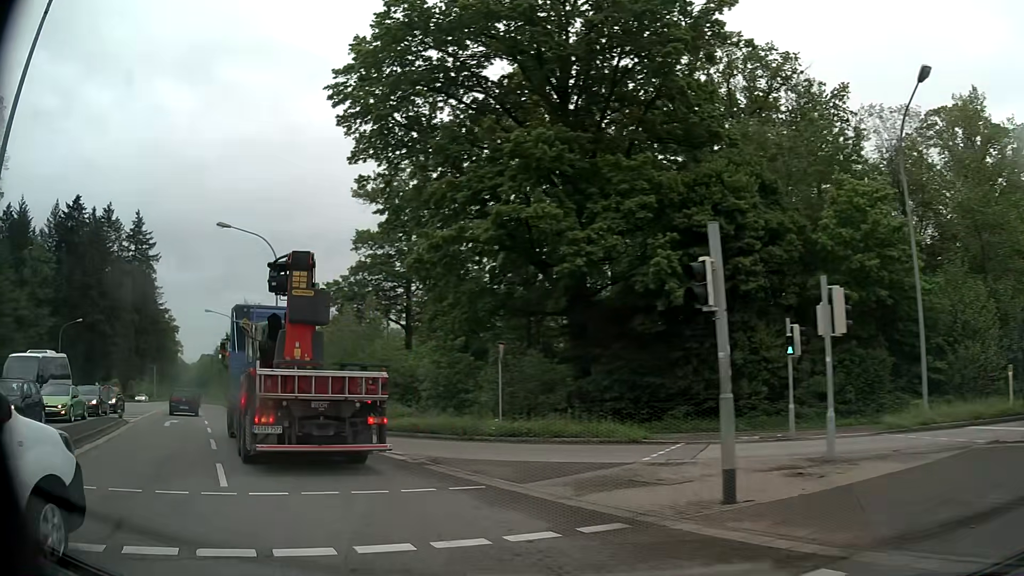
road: secondary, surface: asphalt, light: Day
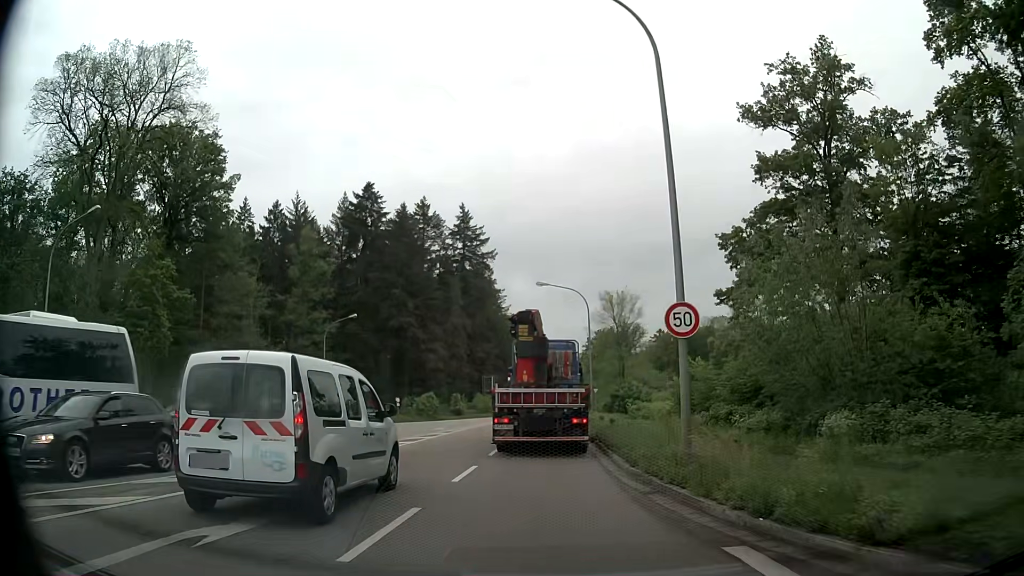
(-8.9, +21.2) m; -31°
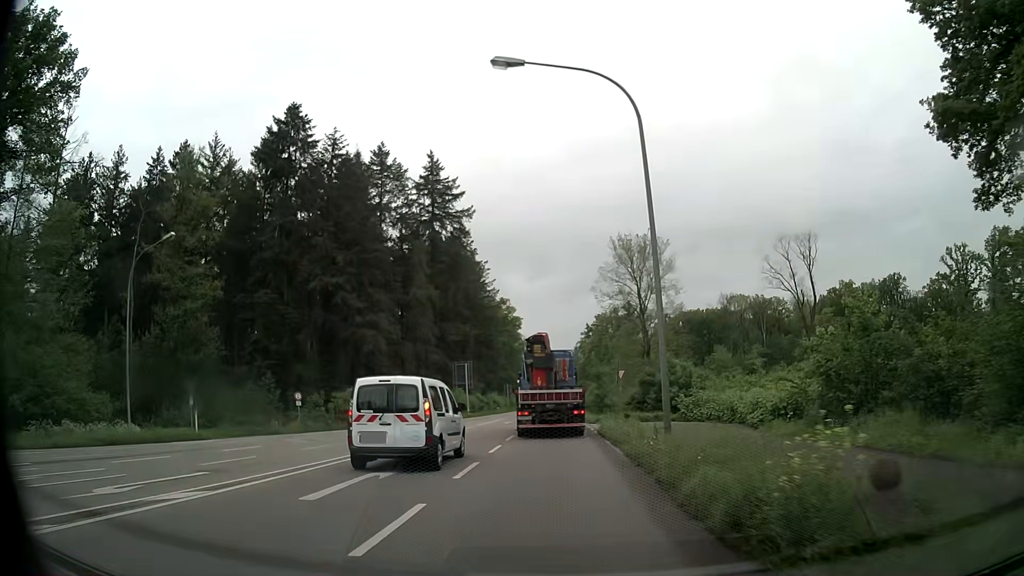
(-0.1, +30.1) m; 0°
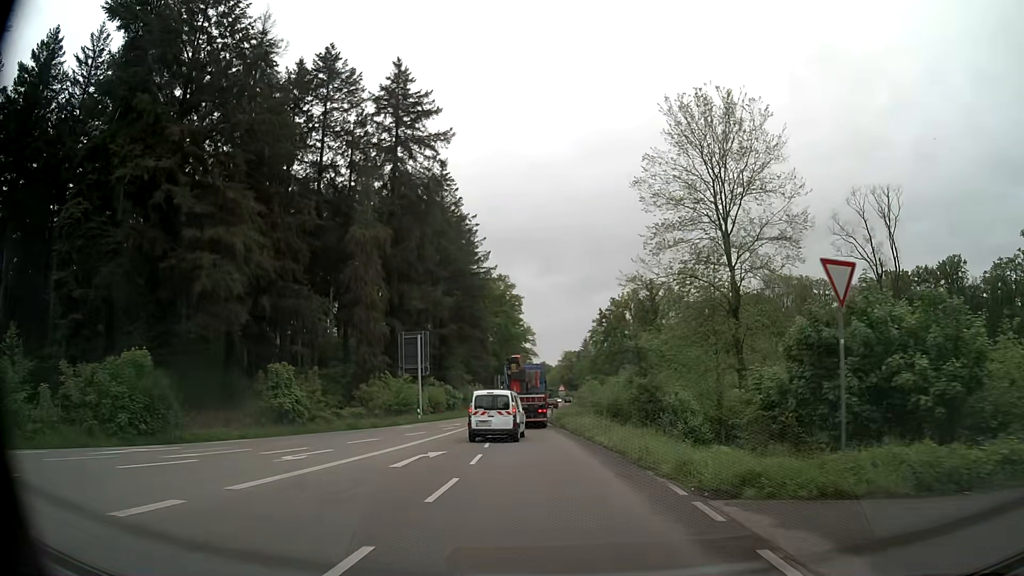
(+0.1, +32.8) m; -1°
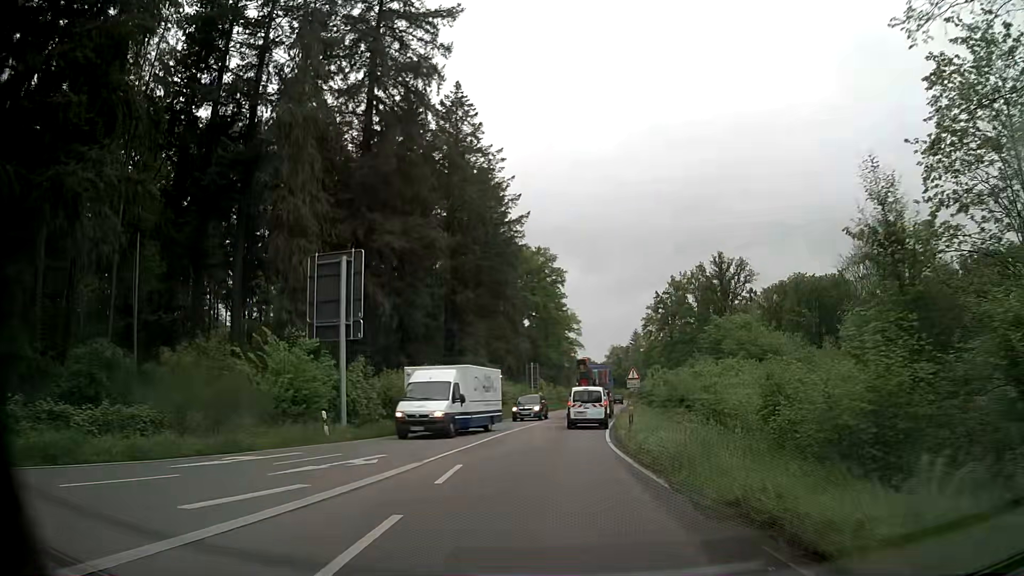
(-0.9, +28.6) m; -4°
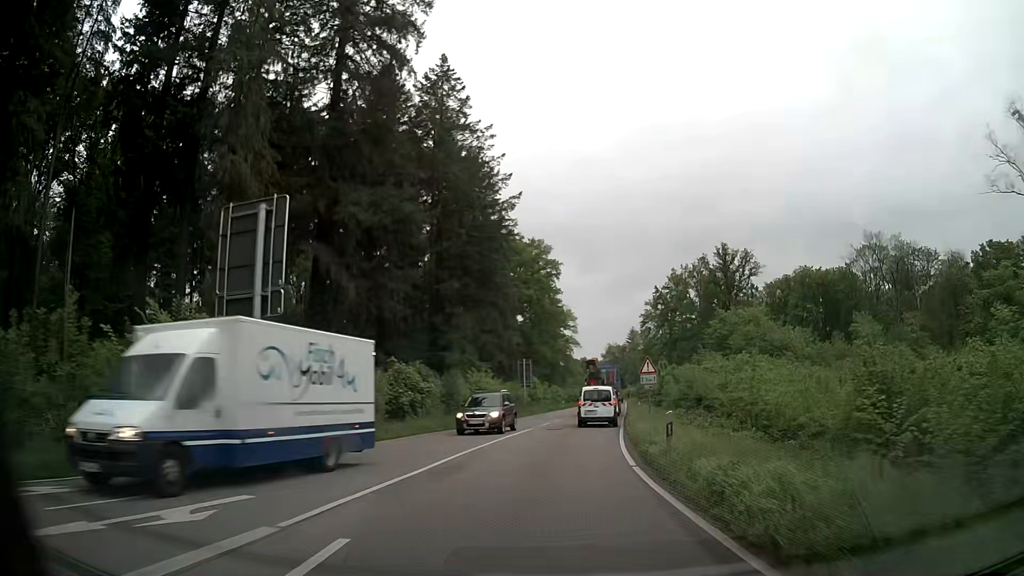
(0.0, +7.3) m; 0°
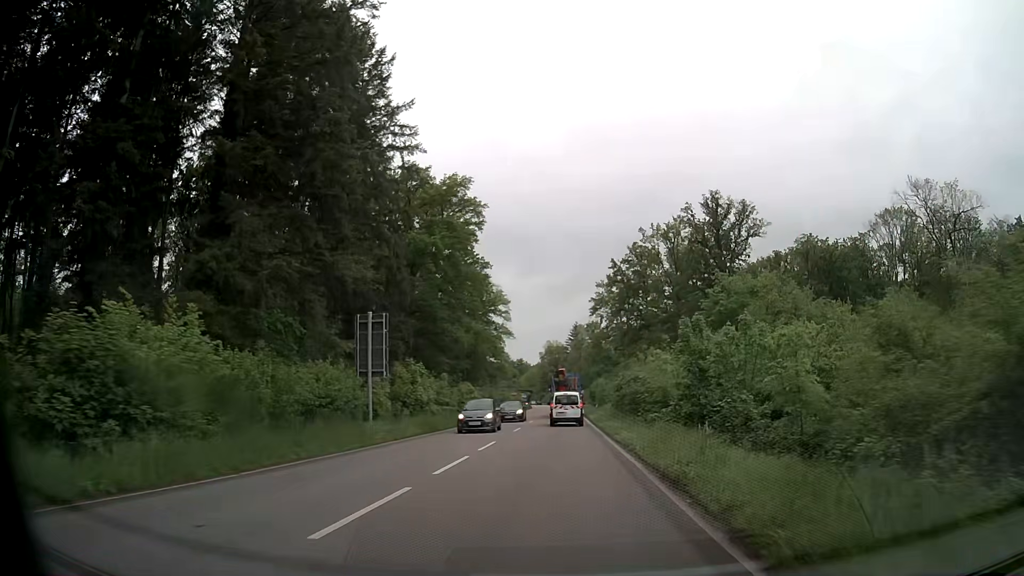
(+2.4, +37.1) m; +6°
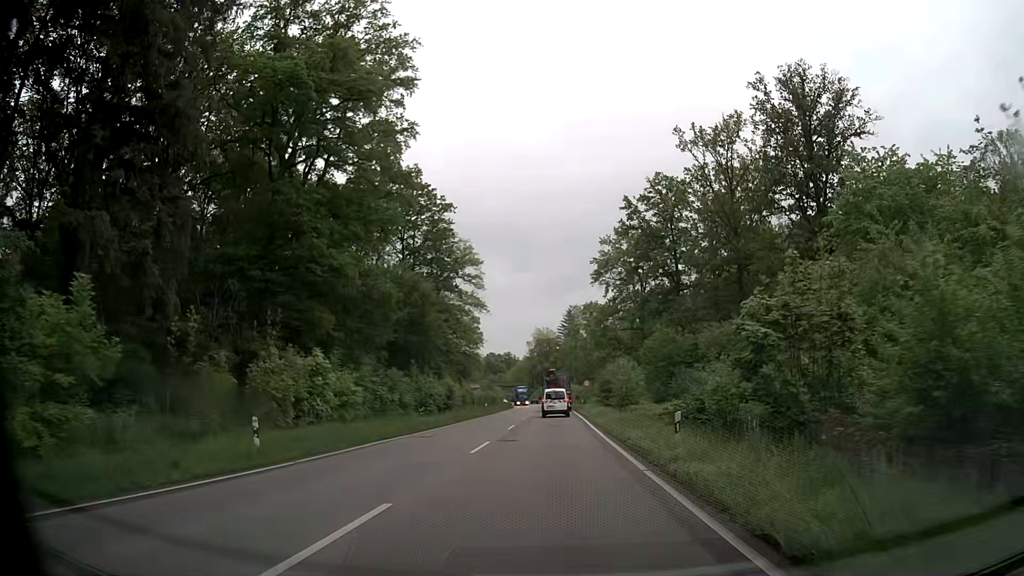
(+0.2, +37.8) m; 0°
(0, +10) (0, +20) (0, +30) (0, +40) (0, +50) (0, +60) (0, +70) (0, +80) (-1, +90) (-1, +100) m
